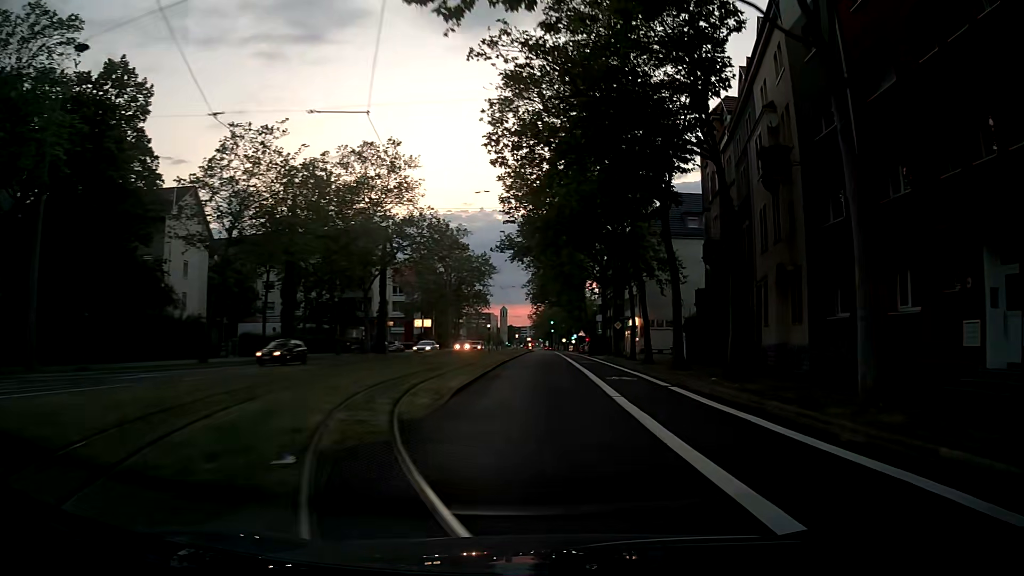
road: secondary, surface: asphalt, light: Dusk
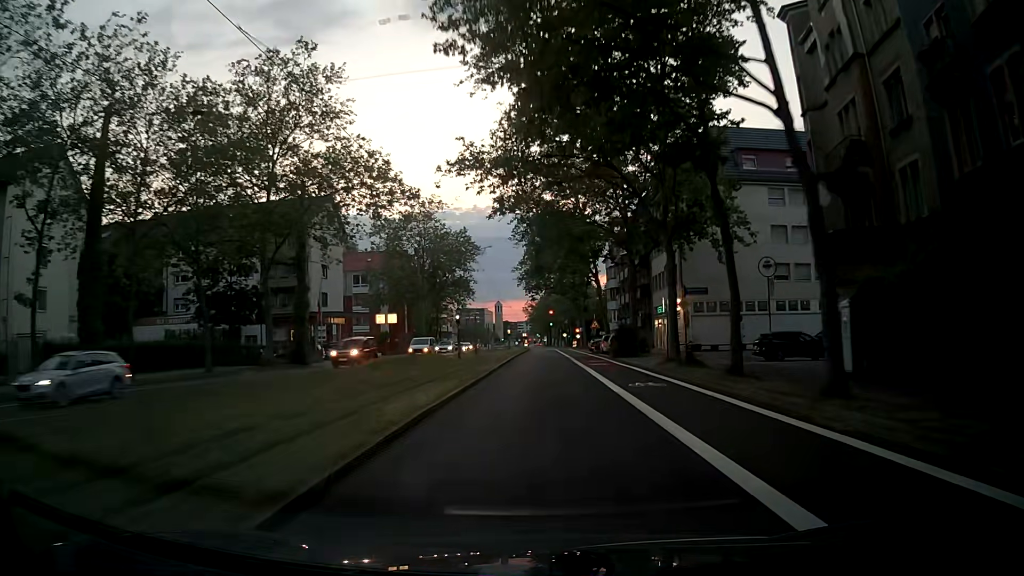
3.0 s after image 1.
(+0.2, +23.5) m; +1°
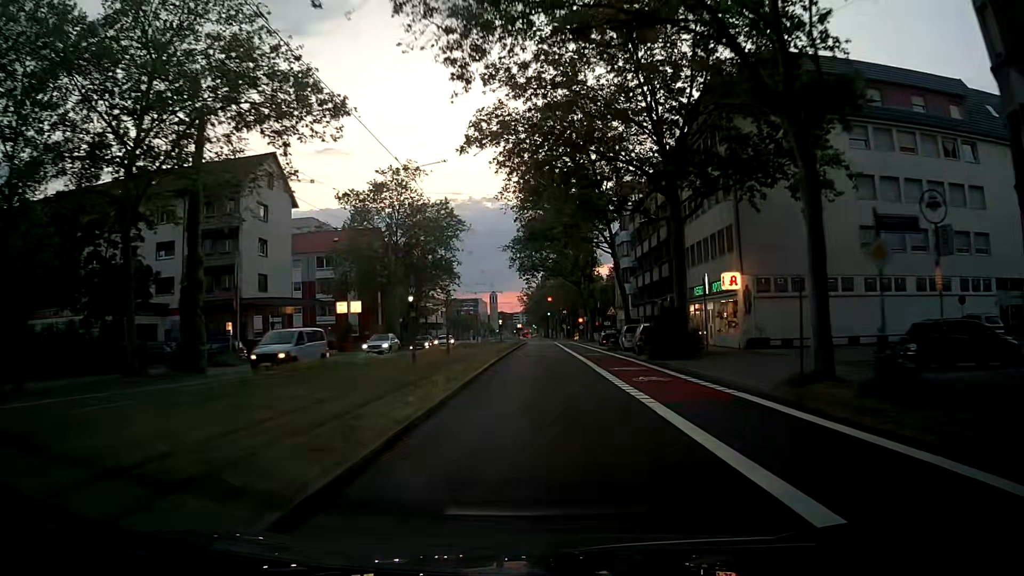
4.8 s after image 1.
(-0.2, +15.1) m; -1°
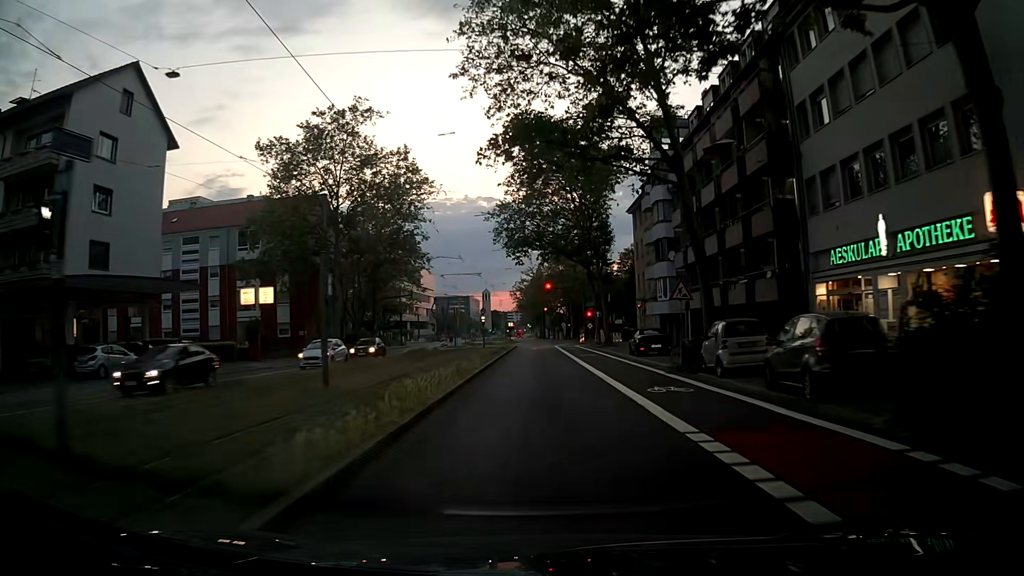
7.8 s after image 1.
(+0.2, +21.8) m; 0°
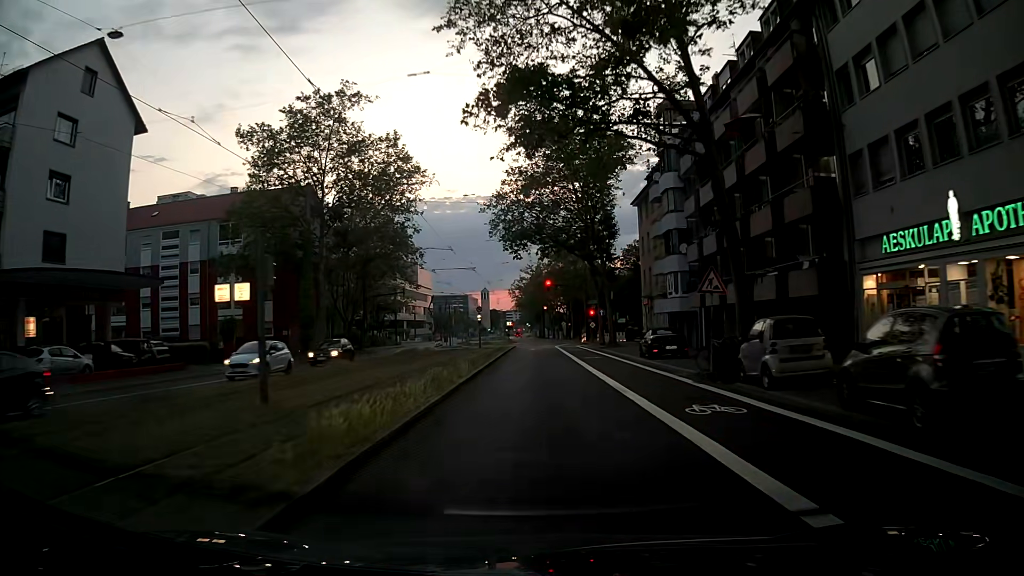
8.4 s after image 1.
(0.0, +3.9) m; 0°
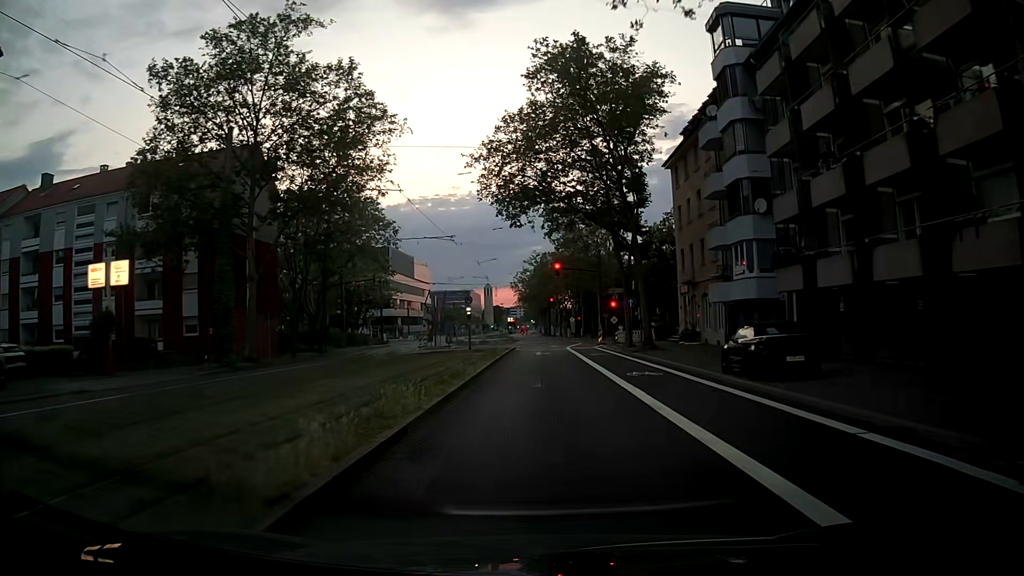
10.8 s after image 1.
(0.0, +14.2) m; -1°
